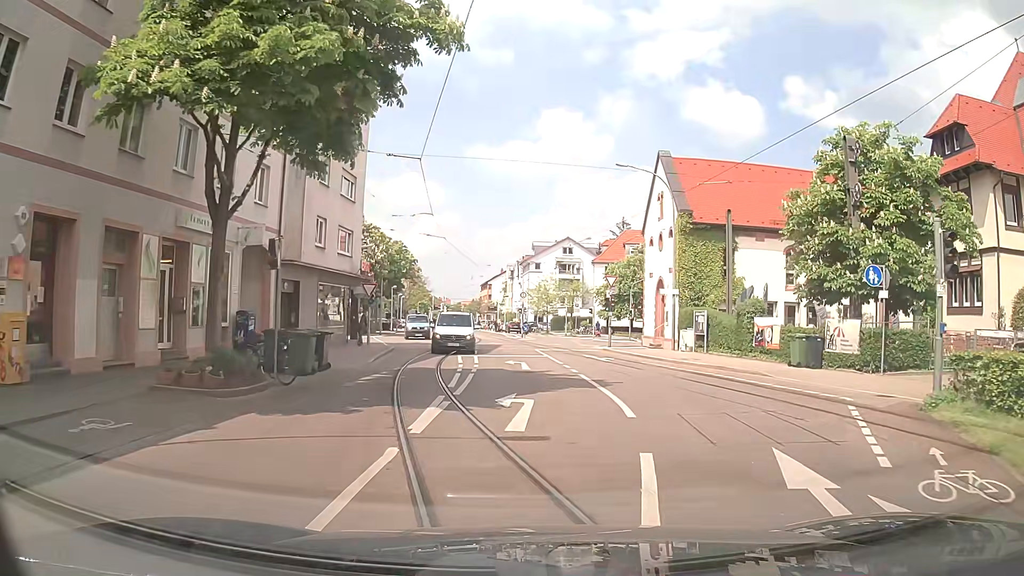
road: residential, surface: asphalt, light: Day
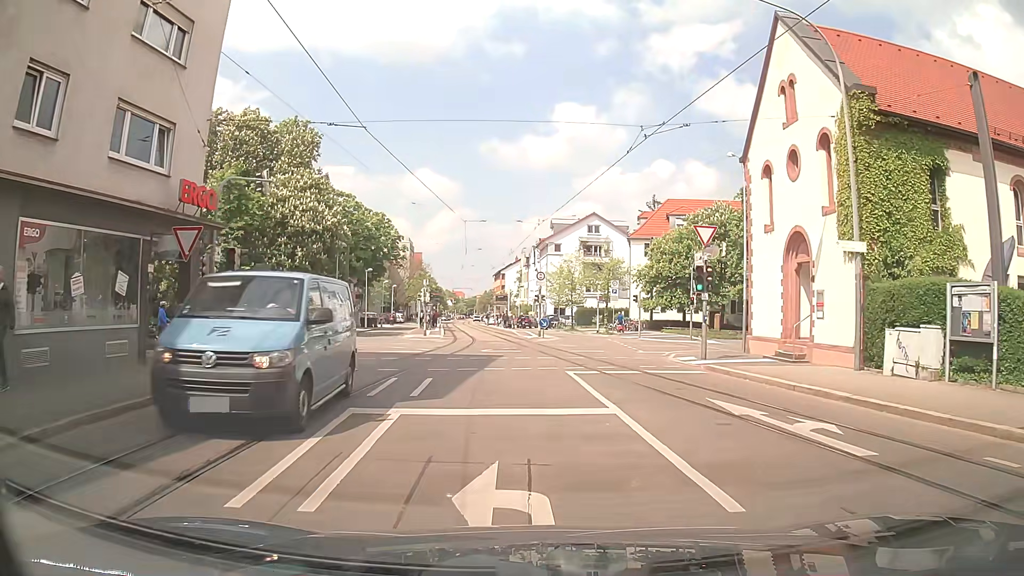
(-0.3, +19.1) m; -4°
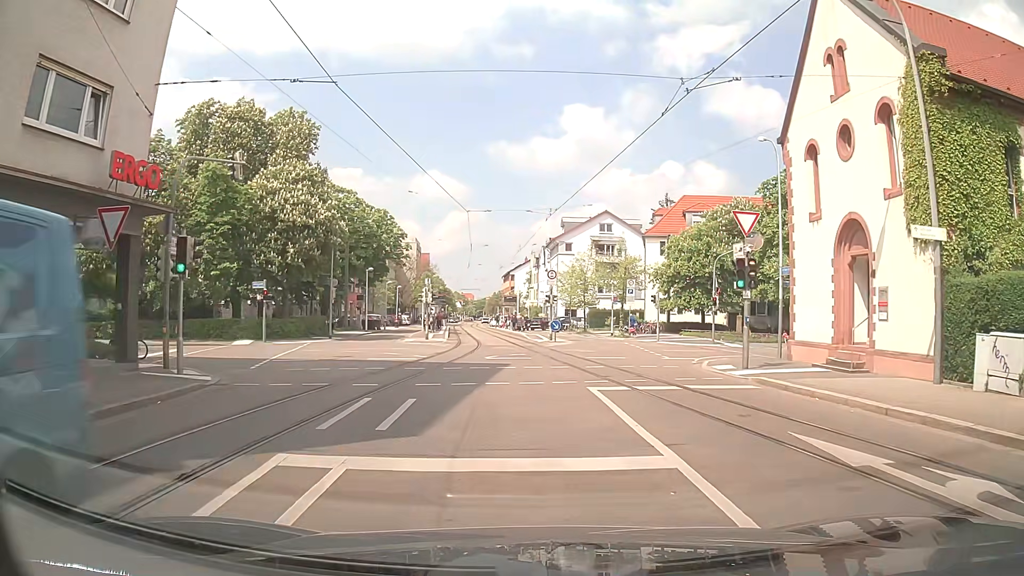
(+0.1, +3.3) m; 0°
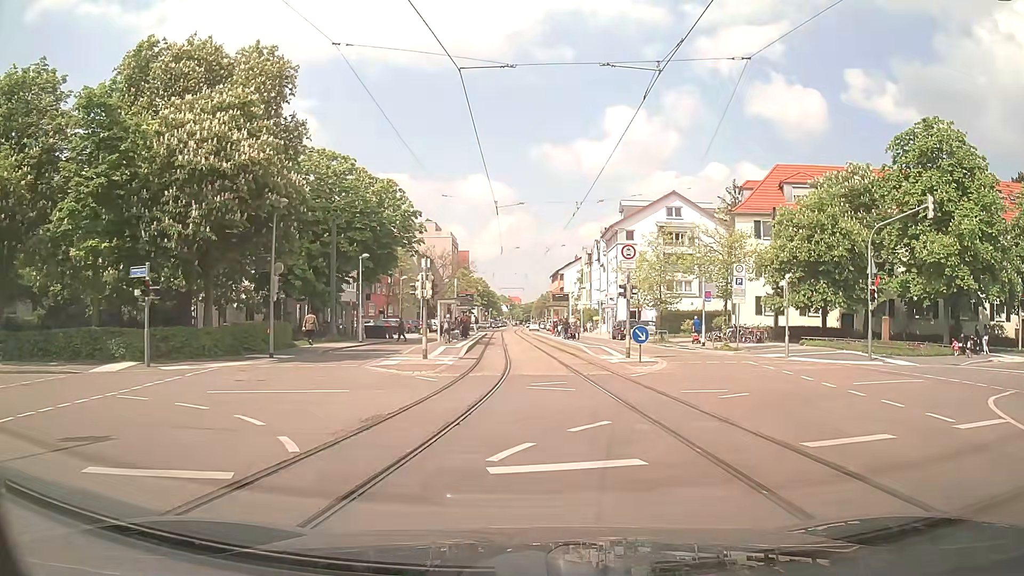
(-0.1, +15.8) m; -3°
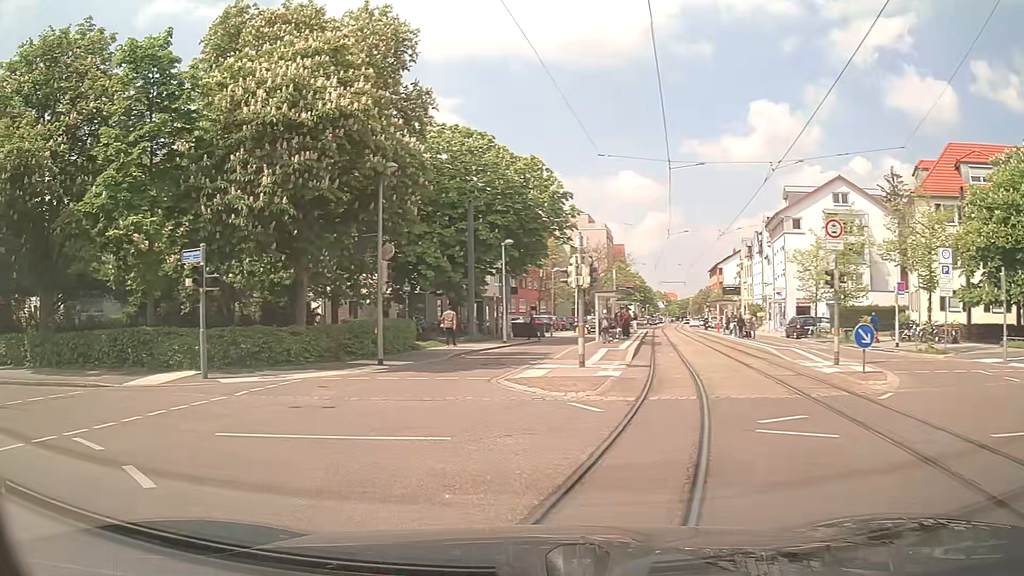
(-0.5, +5.7) m; -12°
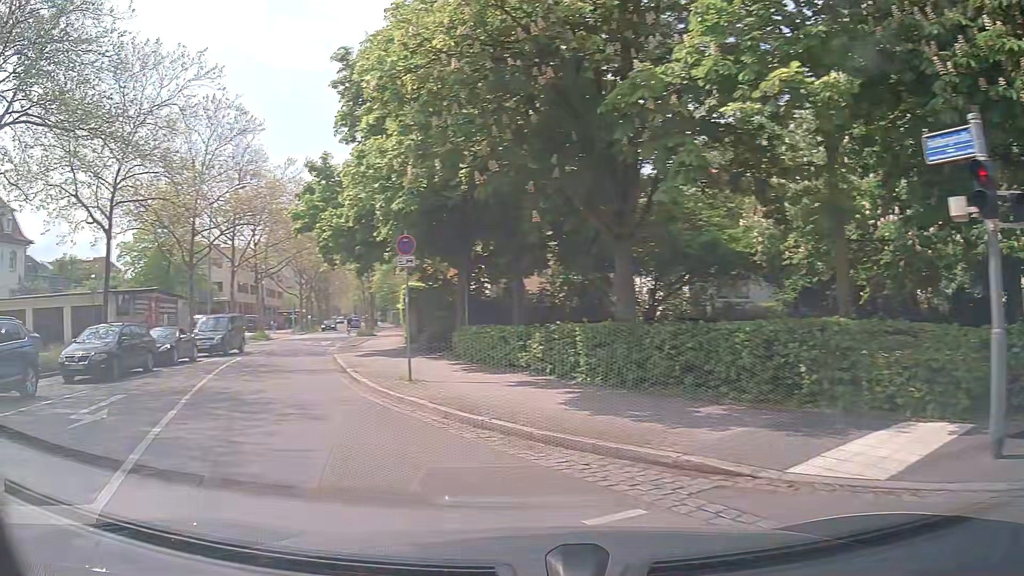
(-4.9, +9.4) m; -56°
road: unclassified
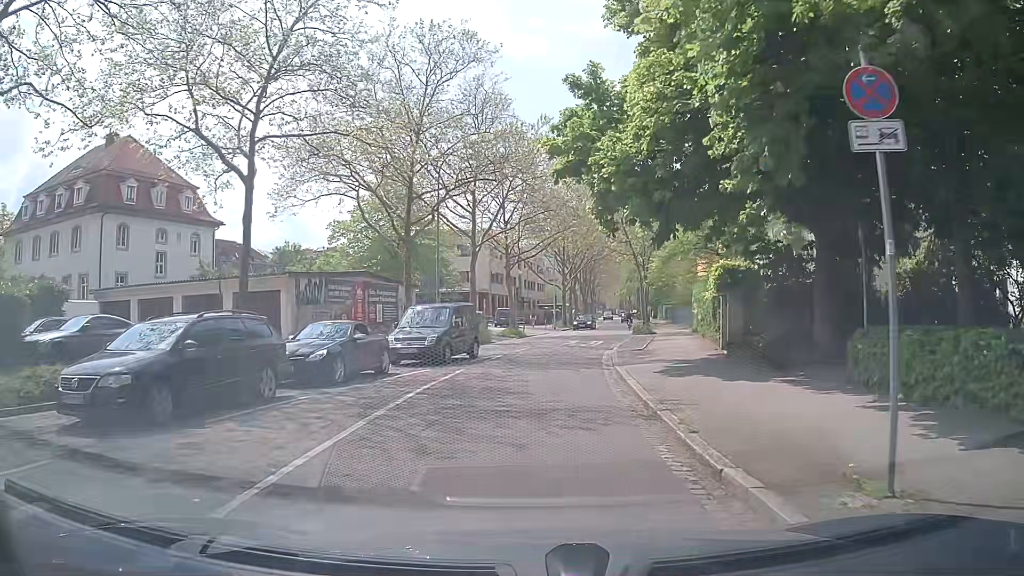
(-2.7, +9.4) m; -23°
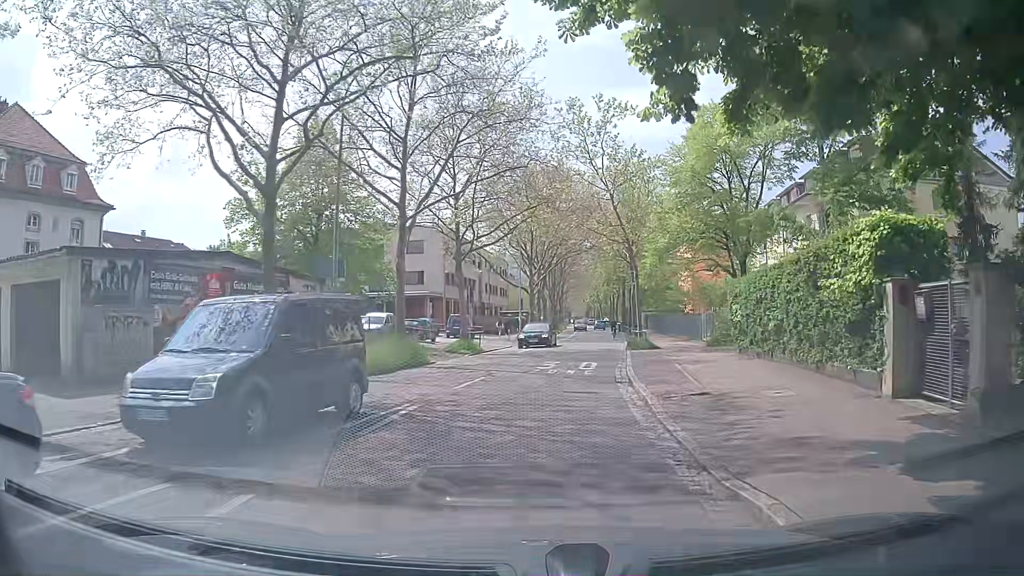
(+0.2, +12.1) m; +5°
(0, +10) (+1, +20) (+2, +30) (+3, +40) (+4, +50) (+5, +60) (+6, +70) (+7, +80) (+8, +90) (+8, +100) m
